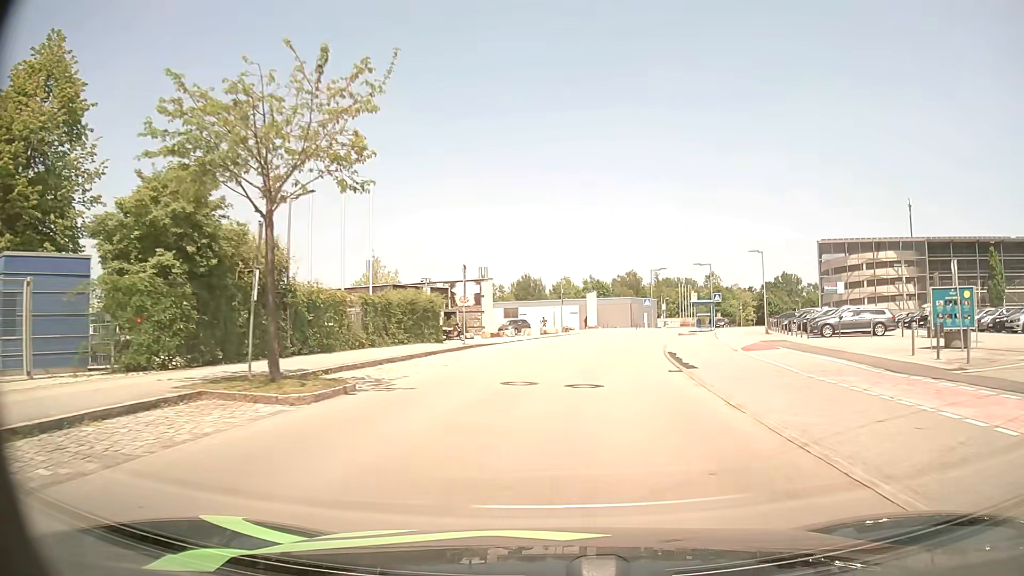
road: residential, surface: asphalt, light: Day
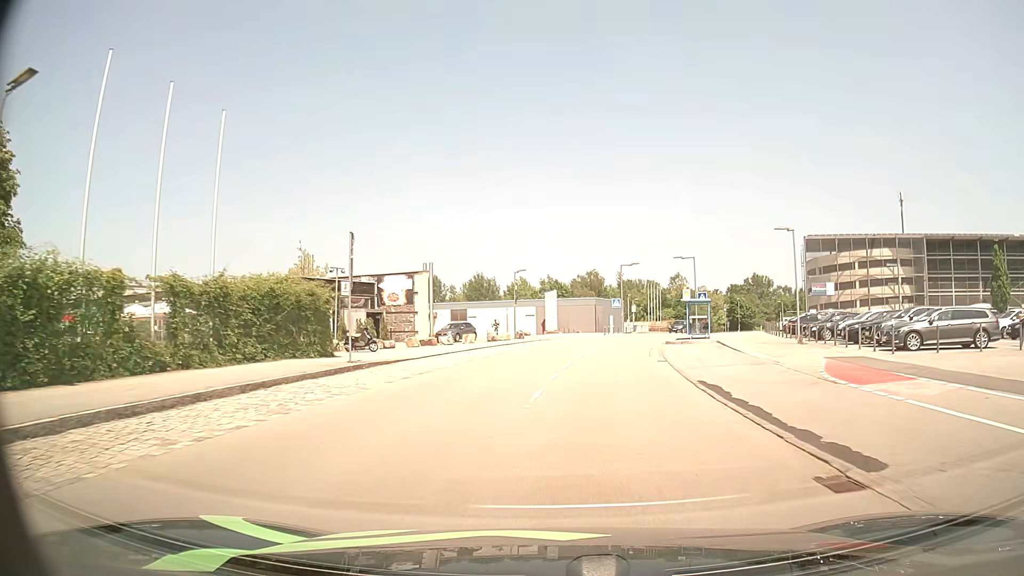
(+0.4, +12.3) m; +4°
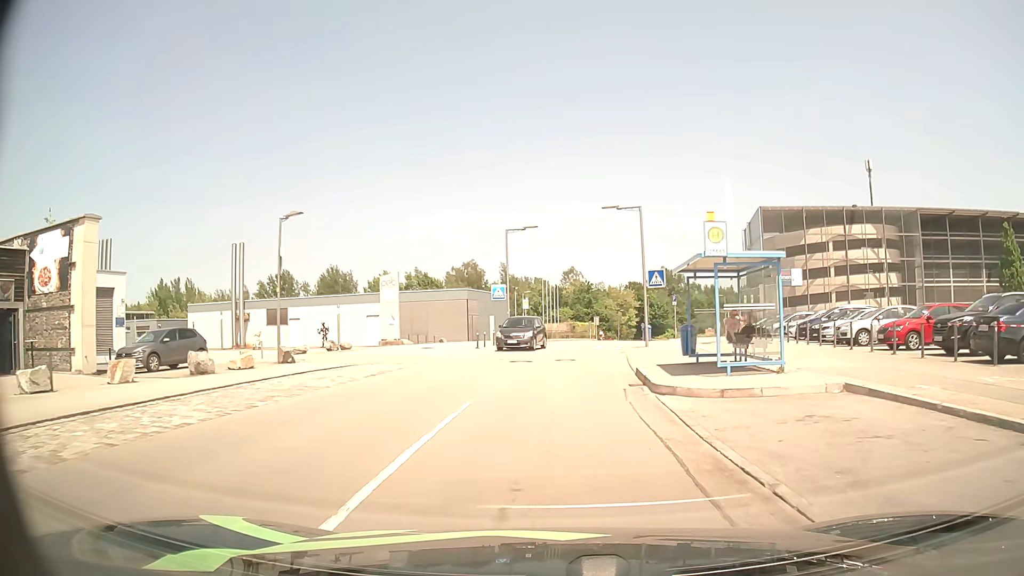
(+2.5, +27.7) m; +10°
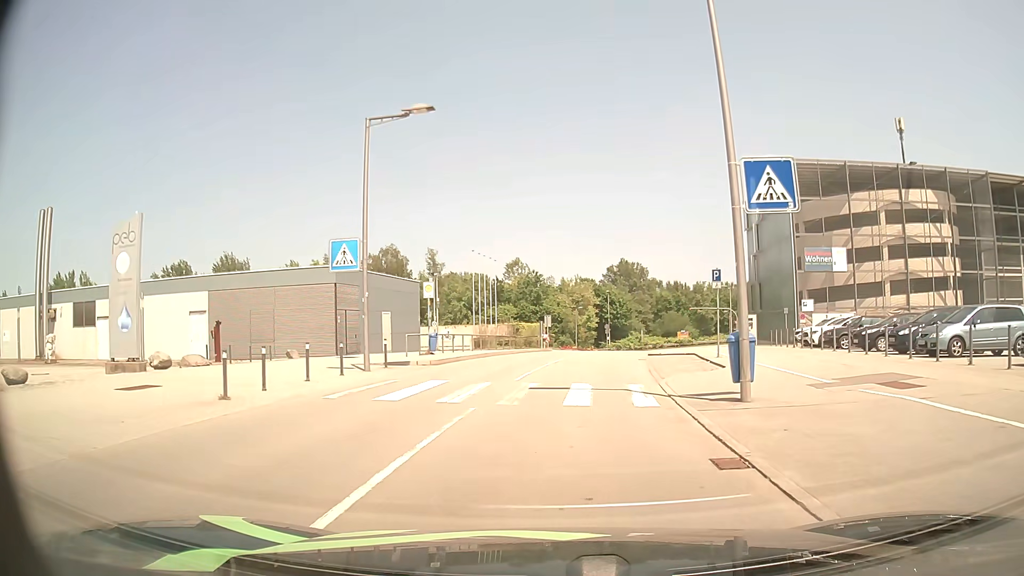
(+0.9, +23.3) m; +4°
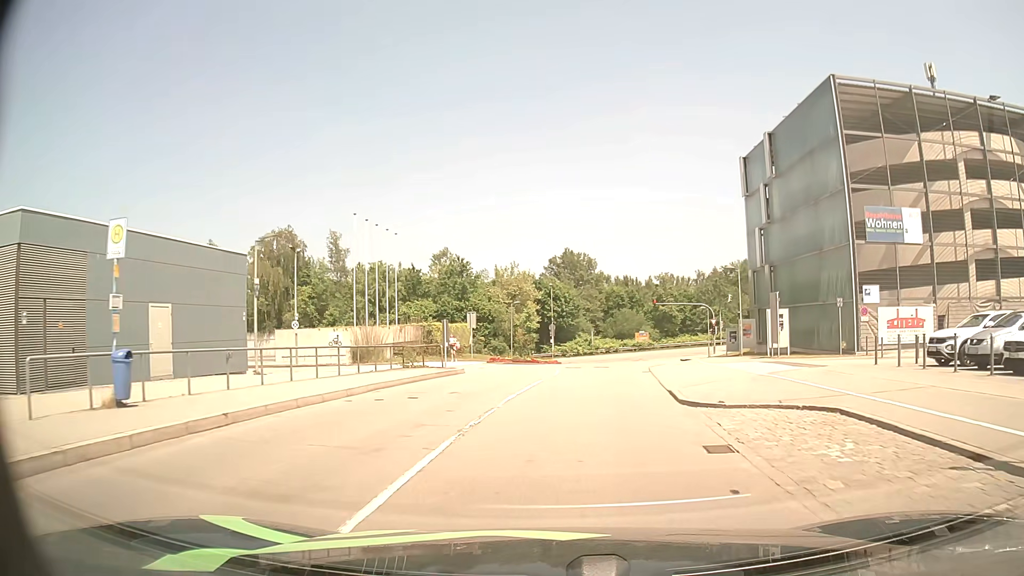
(+1.1, +19.5) m; +6°
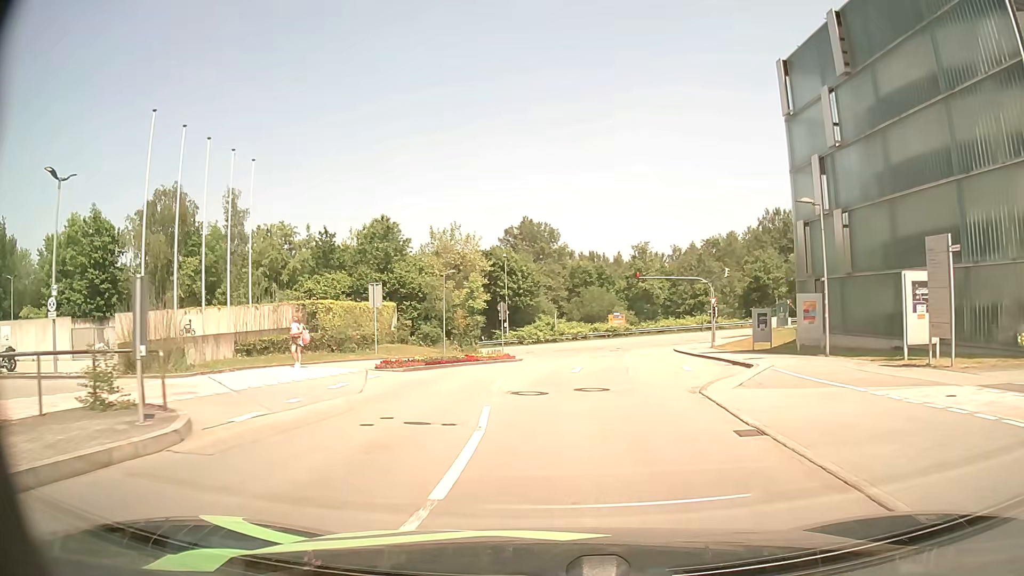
(+0.6, +17.5) m; +4°
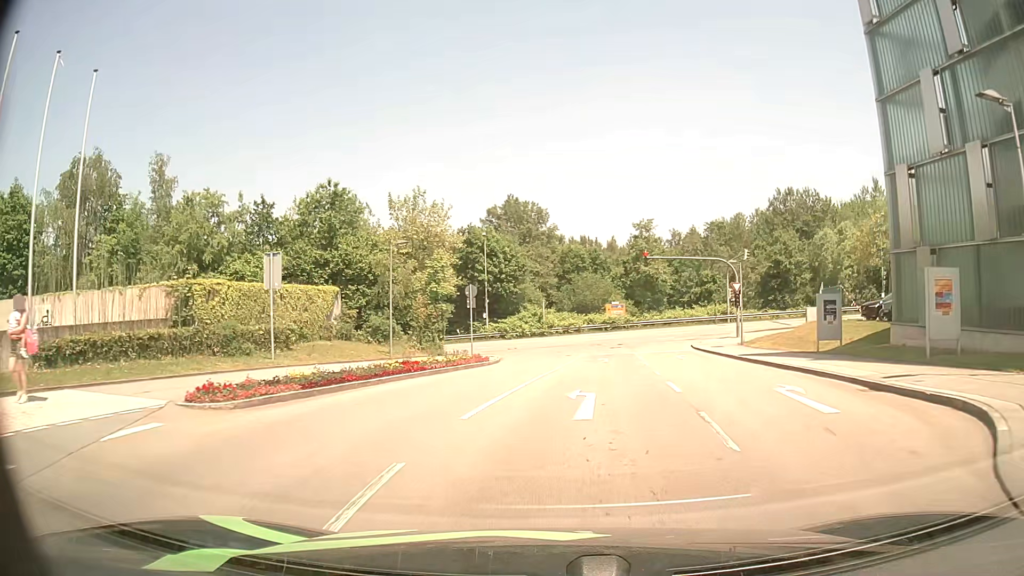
(+0.1, +11.2) m; +1°
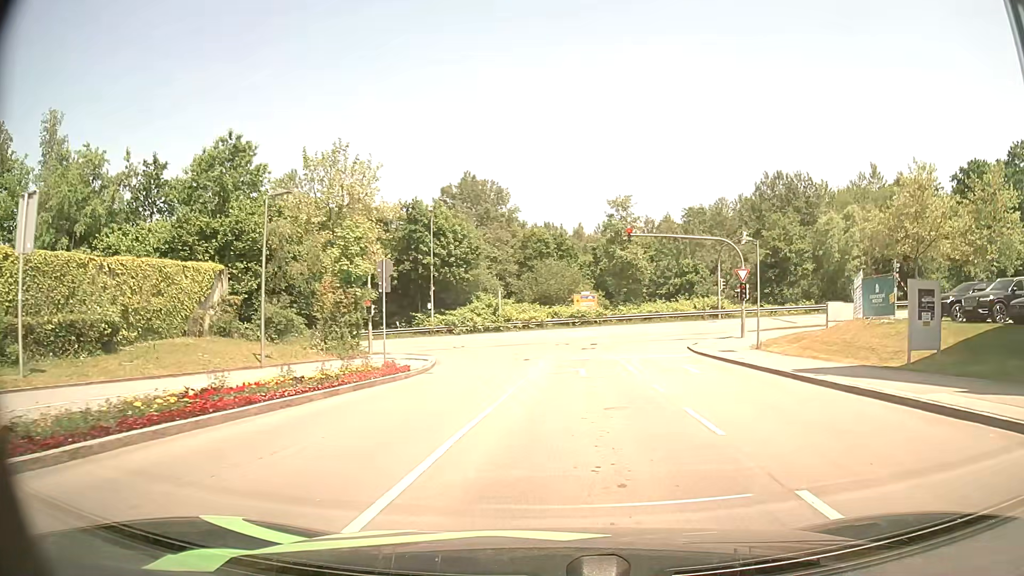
(+0.2, +10.3) m; +3°
(0, +10) (+1, +20) (+2, +30) (0, +40) (-6, +47) (-16, +50) (-26, +51) (-36, +50) (-46, +50) (-56, +49) m
